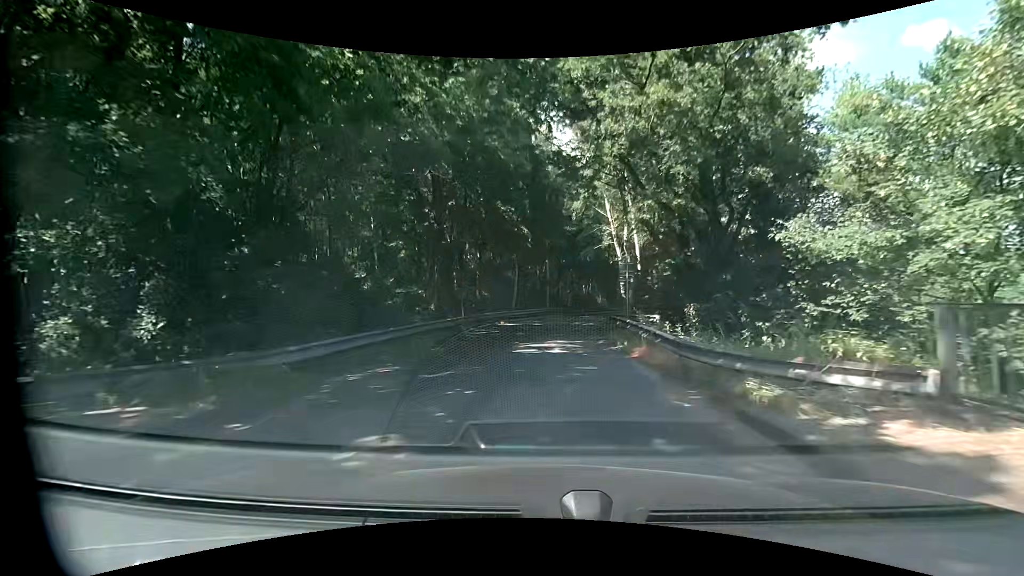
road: unclassified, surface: asphalt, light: Day
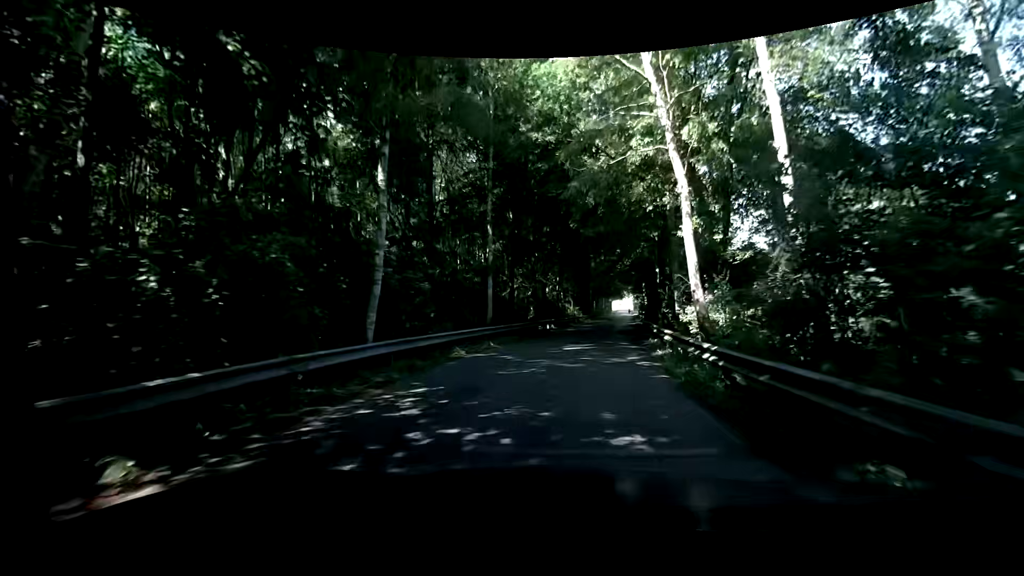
(+0.9, +25.4) m; +7°
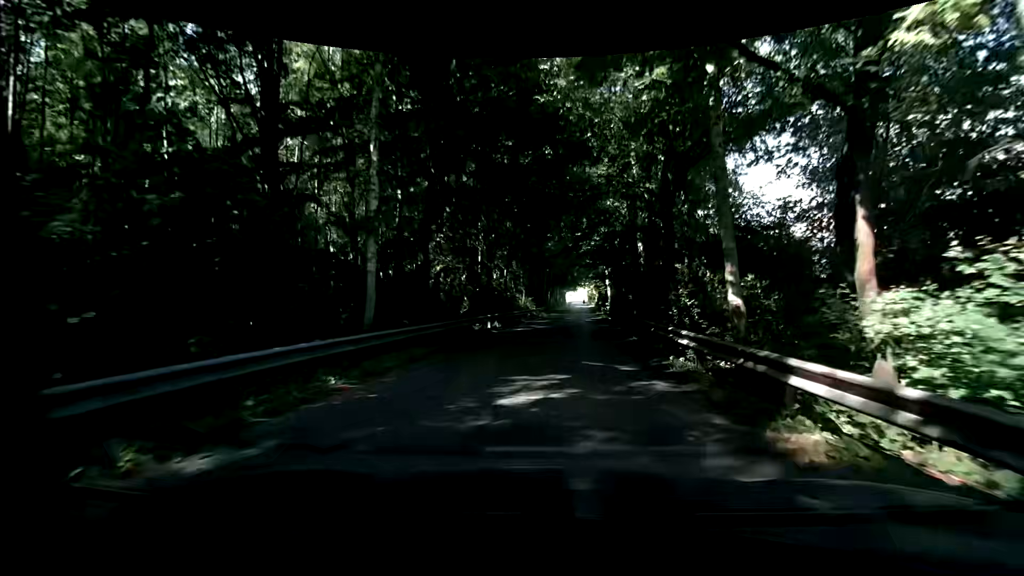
(+0.1, +10.8) m; +2°
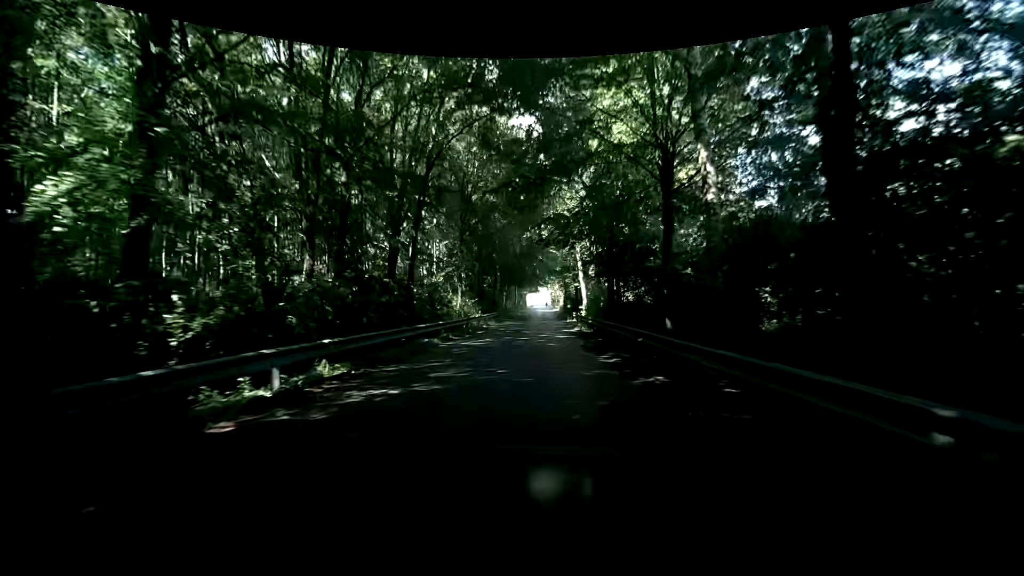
(+1.1, +16.7) m; +6°
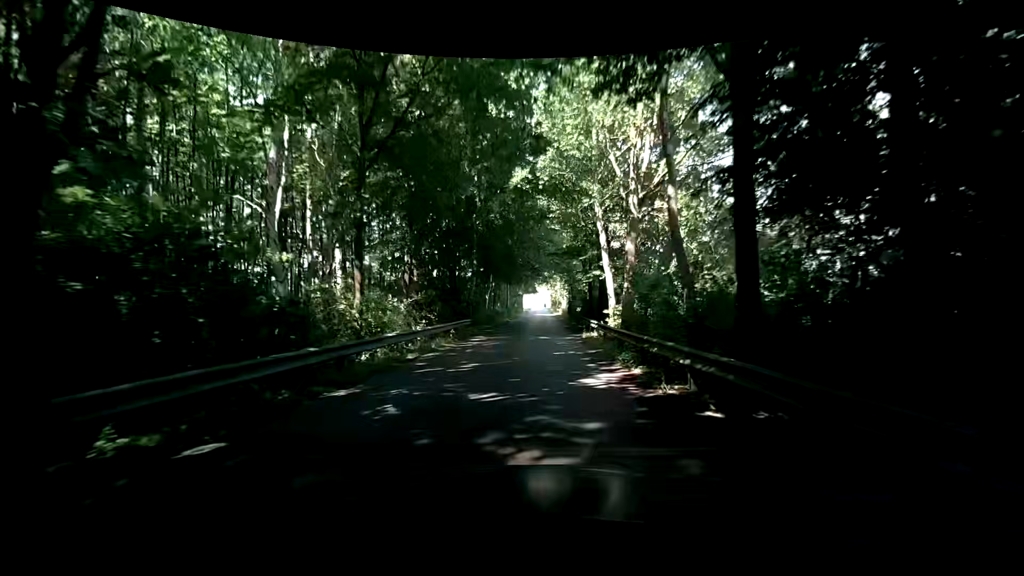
(-0.2, +17.3) m; 0°
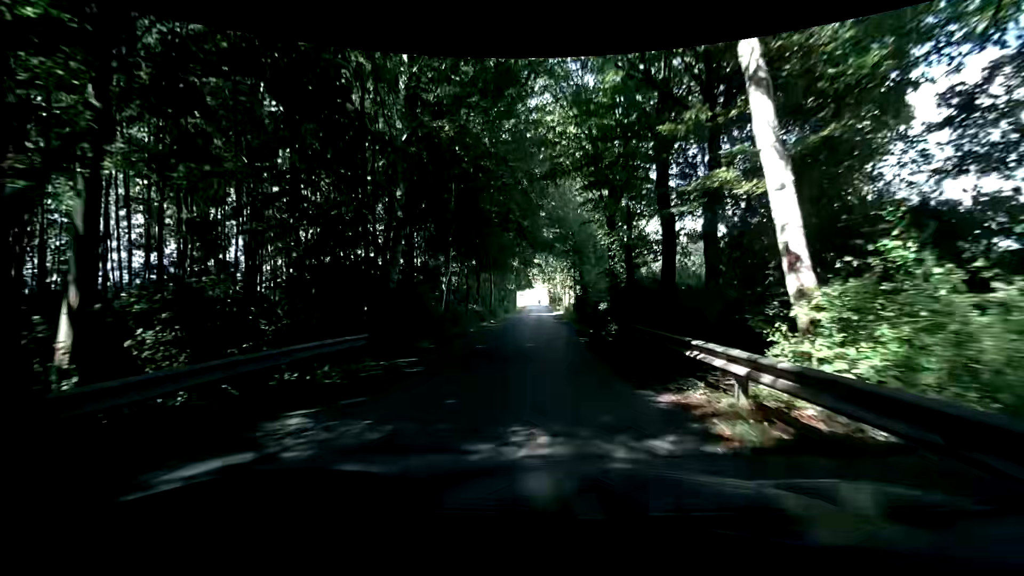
(+0.2, +18.1) m; 0°
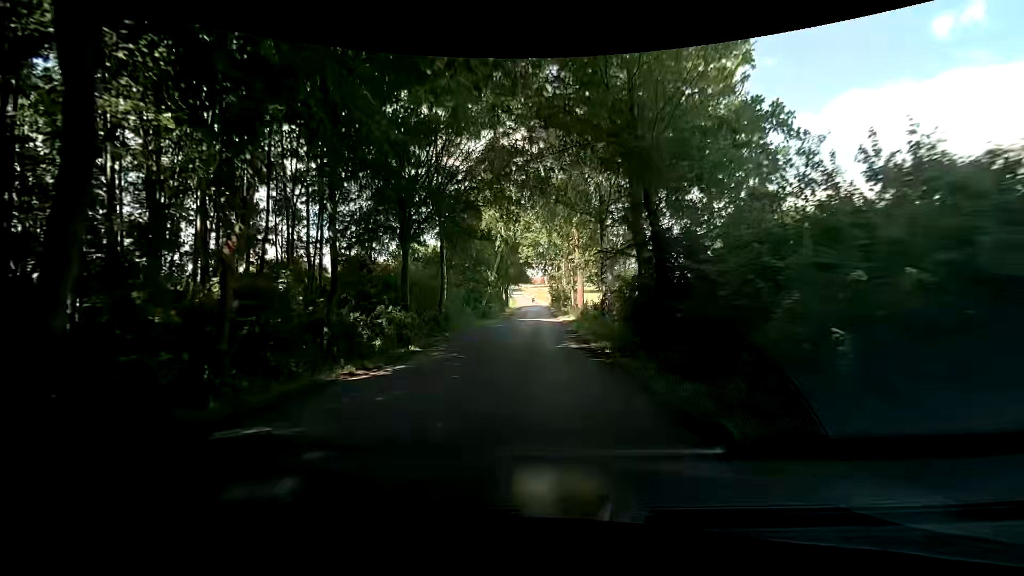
(+0.3, +24.4) m; +1°
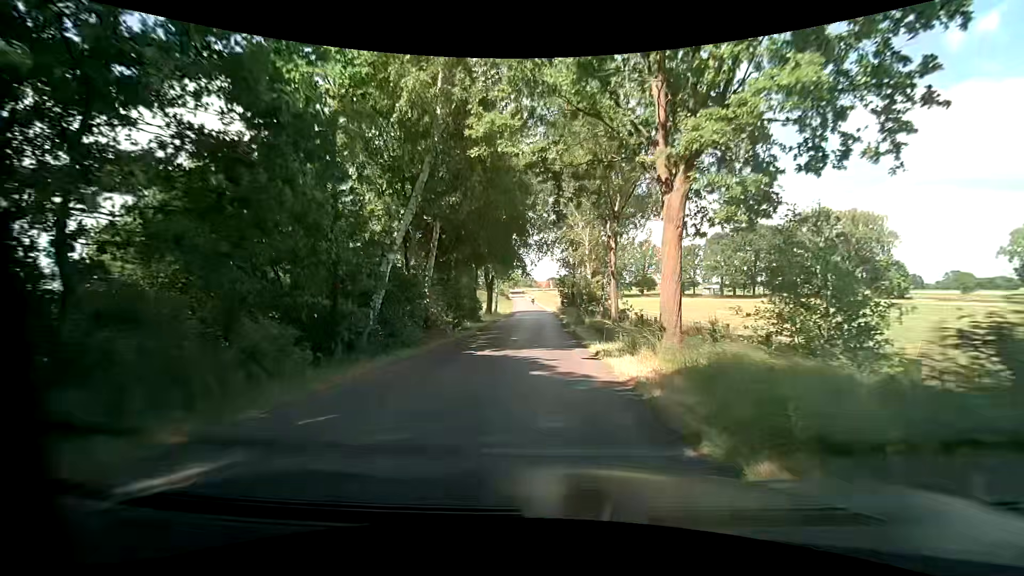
(-0.3, +29.6) m; -1°
(0, +10) (0, +20) (0, +30) (0, +40) (0, +50) (-1, +60) (-1, +70) (-1, +80) (-2, +90) (-2, +100) m
